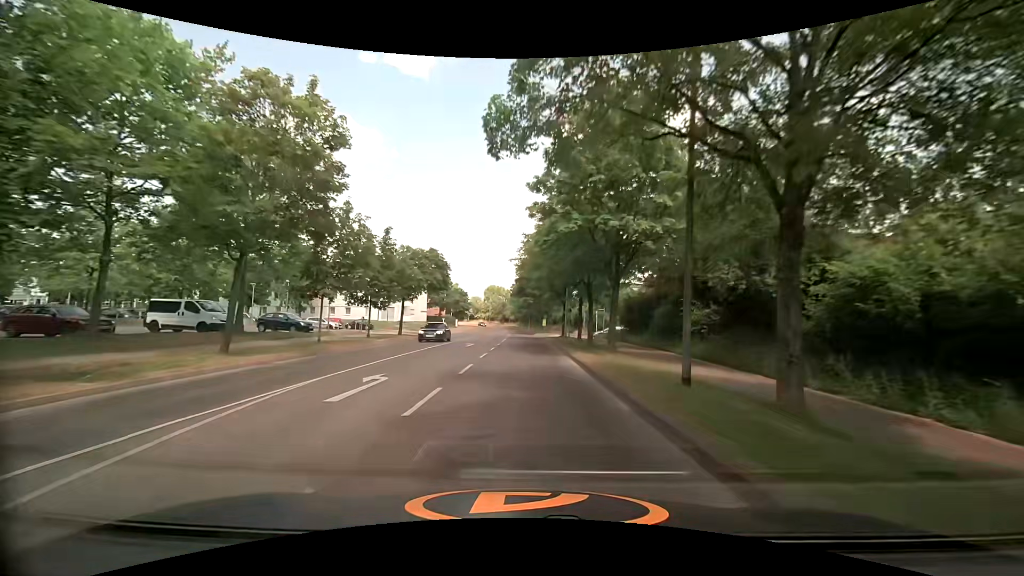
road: tertiary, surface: asphalt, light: Day
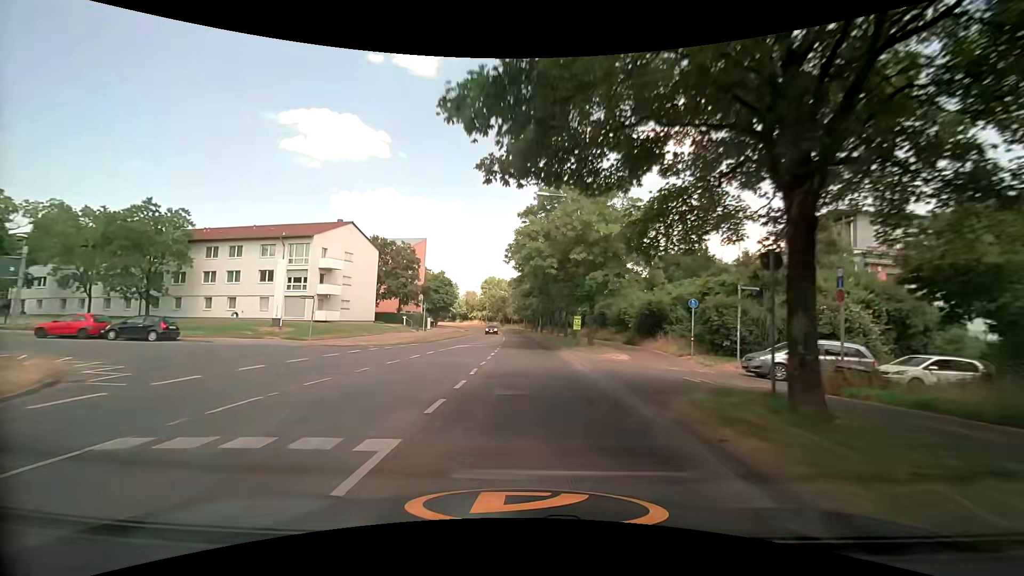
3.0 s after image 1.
(-0.2, +39.4) m; -1°
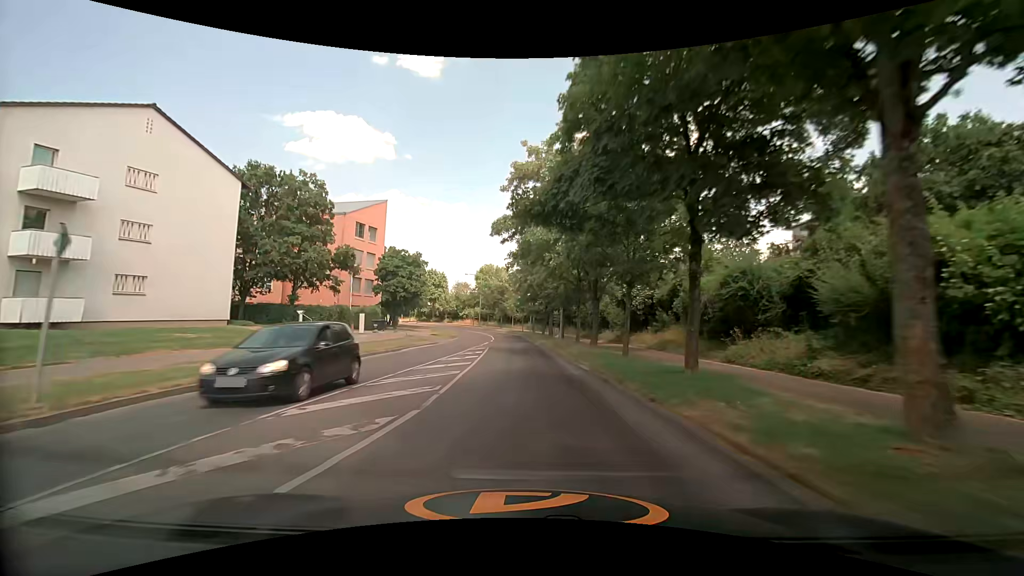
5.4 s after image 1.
(+0.2, +32.6) m; -1°
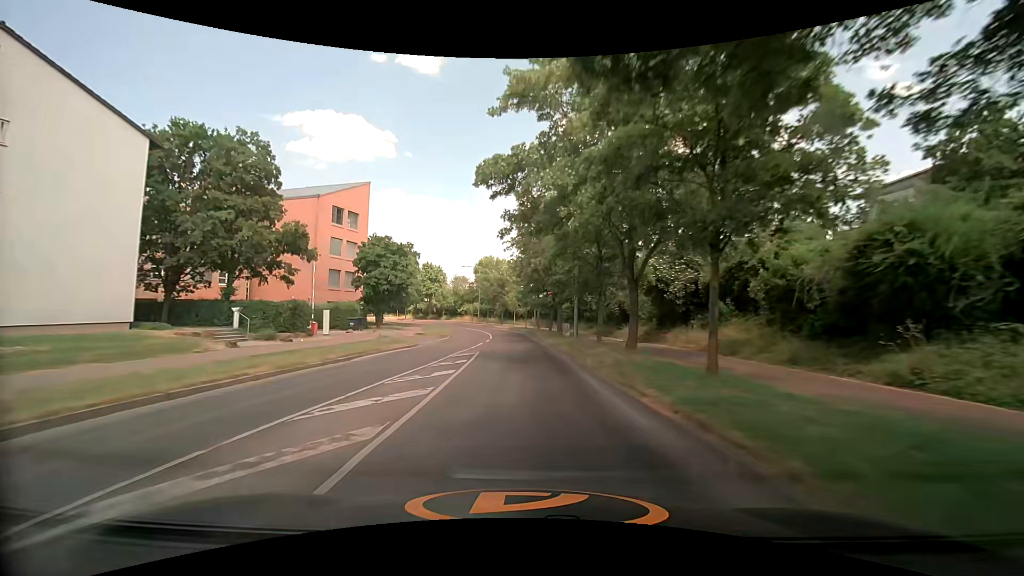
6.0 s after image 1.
(0.0, +8.2) m; 0°
(0, +10) (0, +20) (0, +30) (-1, +40) (-1, +50) (-3, +60) (-4, +70) (-7, +79) (-11, +89) (-16, +97) m
